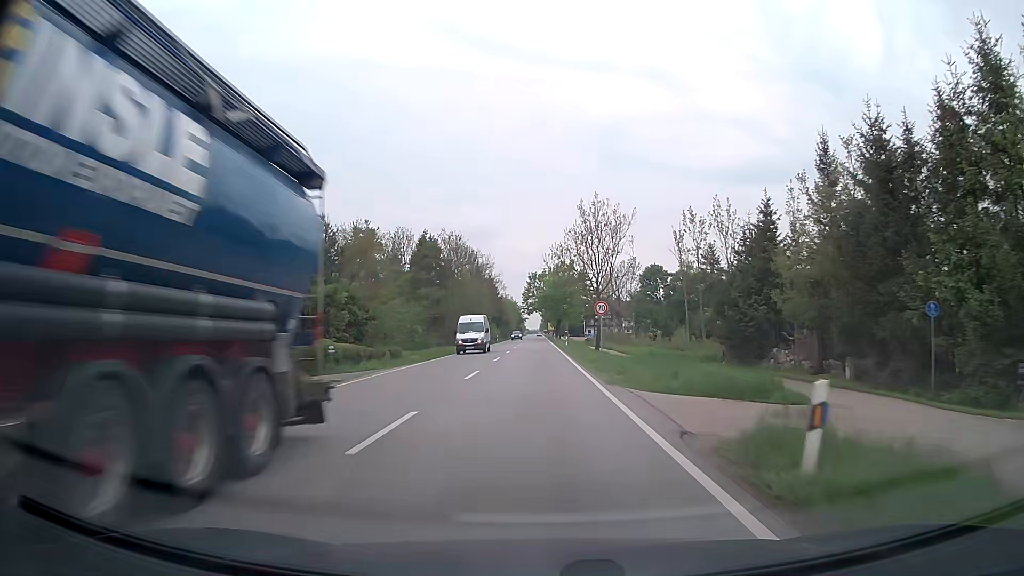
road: secondary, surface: asphalt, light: Day
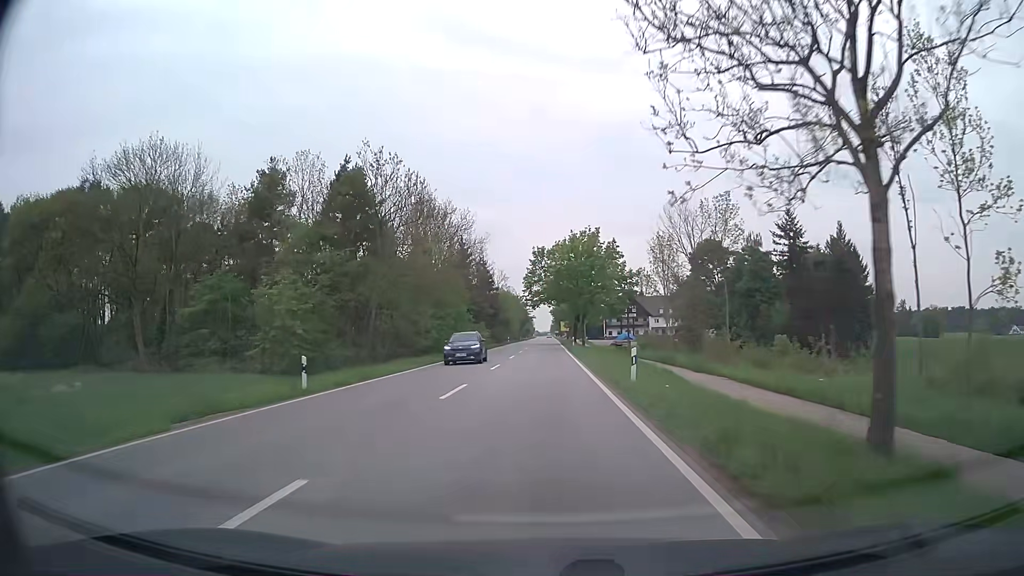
(-0.4, +41.3) m; -1°
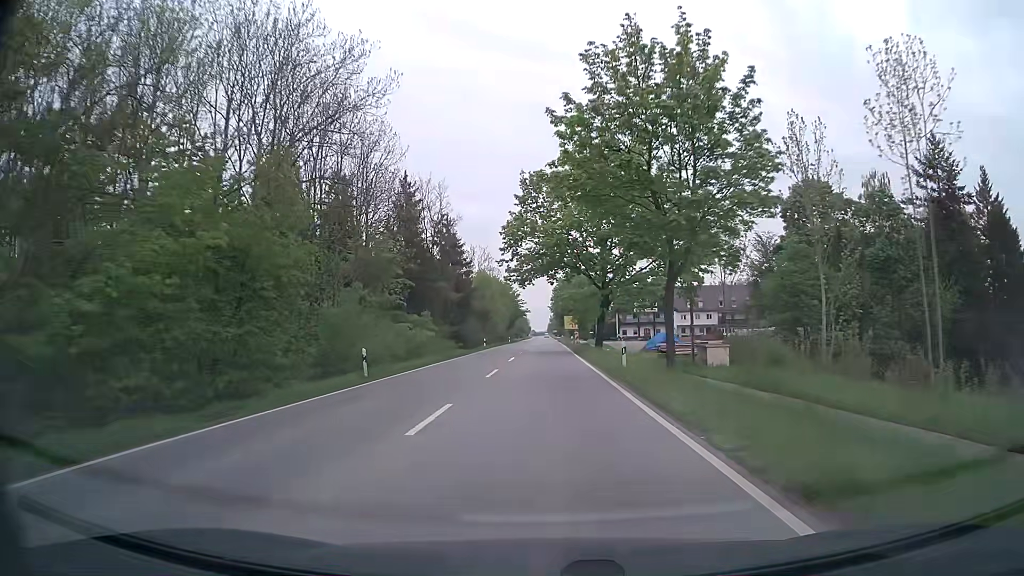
(0.0, +41.1) m; 0°
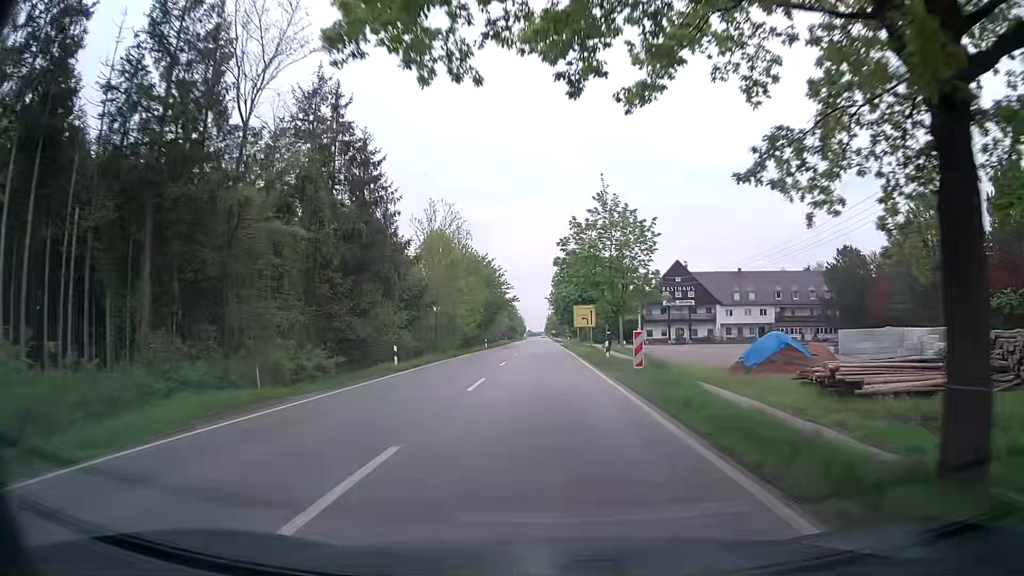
(+0.2, +40.9) m; 0°
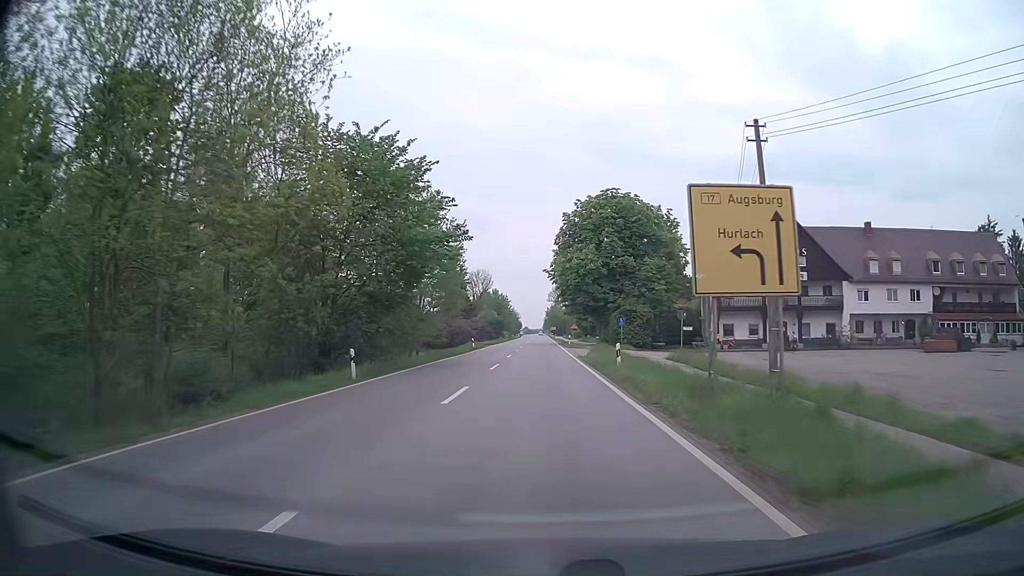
(+0.6, +50.9) m; +1°
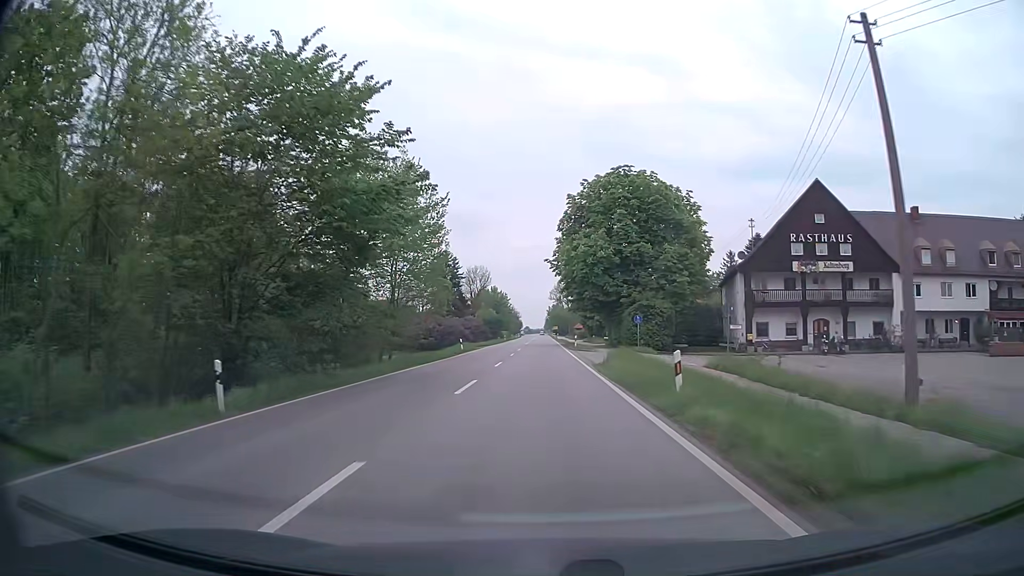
(0.0, +10.0) m; 0°
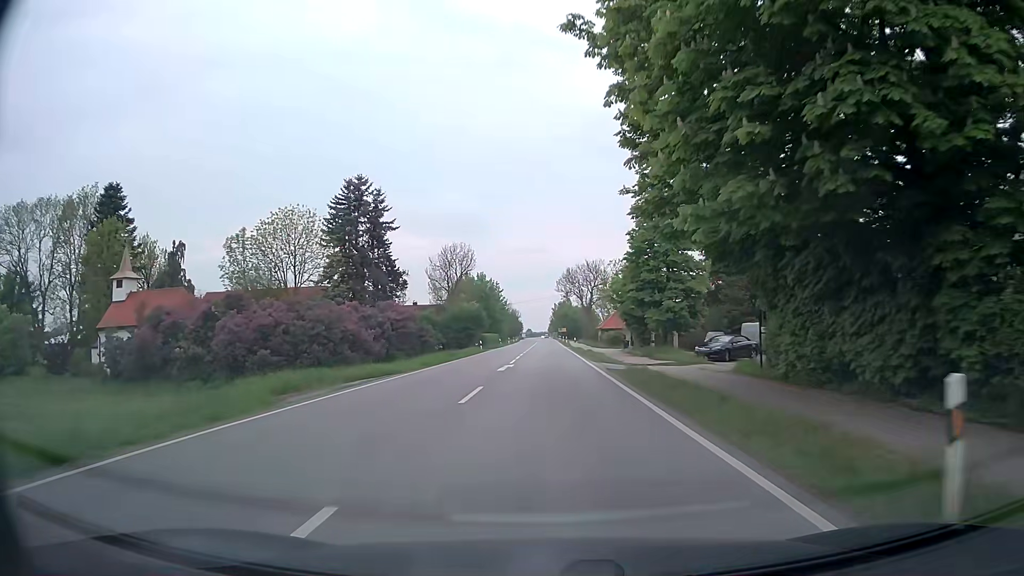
(-0.2, +49.7) m; 0°
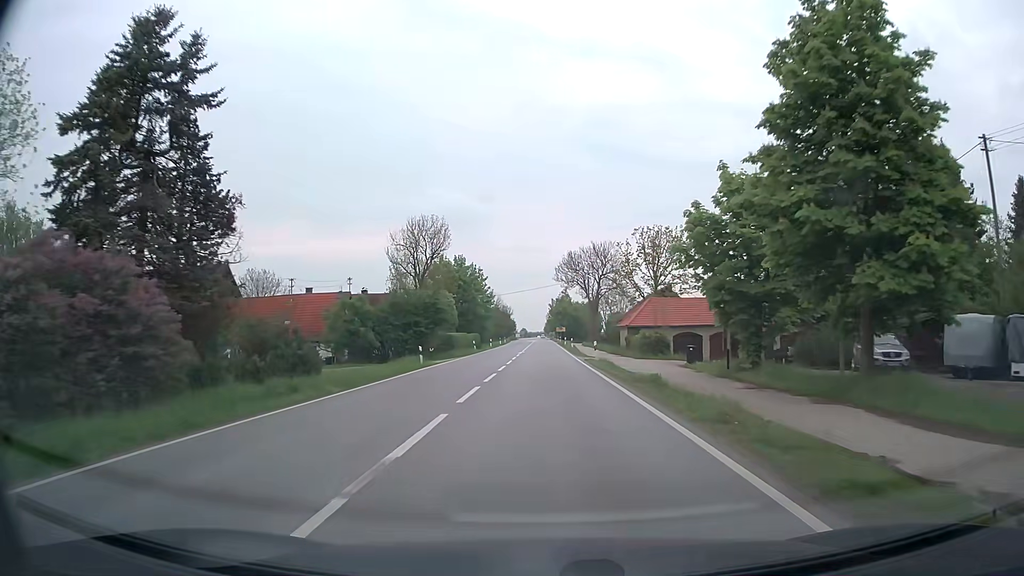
(+0.1, +29.7) m; 0°
(0, +10) (0, +20) (0, +30) (0, +40) (0, +50) (0, +60) (0, +70) (0, +80) (0, +90) (0, +100) m
